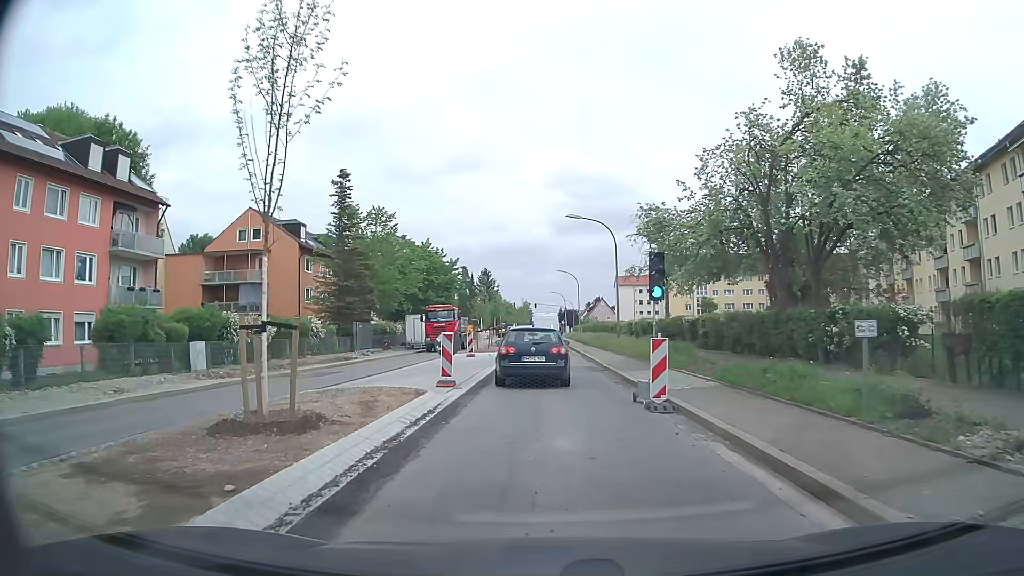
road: secondary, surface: asphalt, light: Day
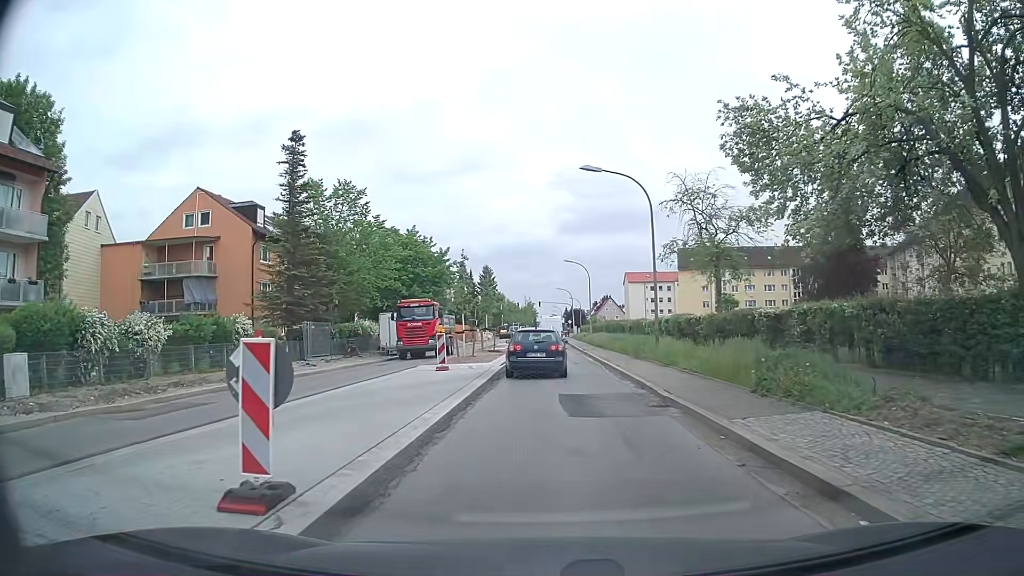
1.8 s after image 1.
(+0.2, +11.1) m; 0°
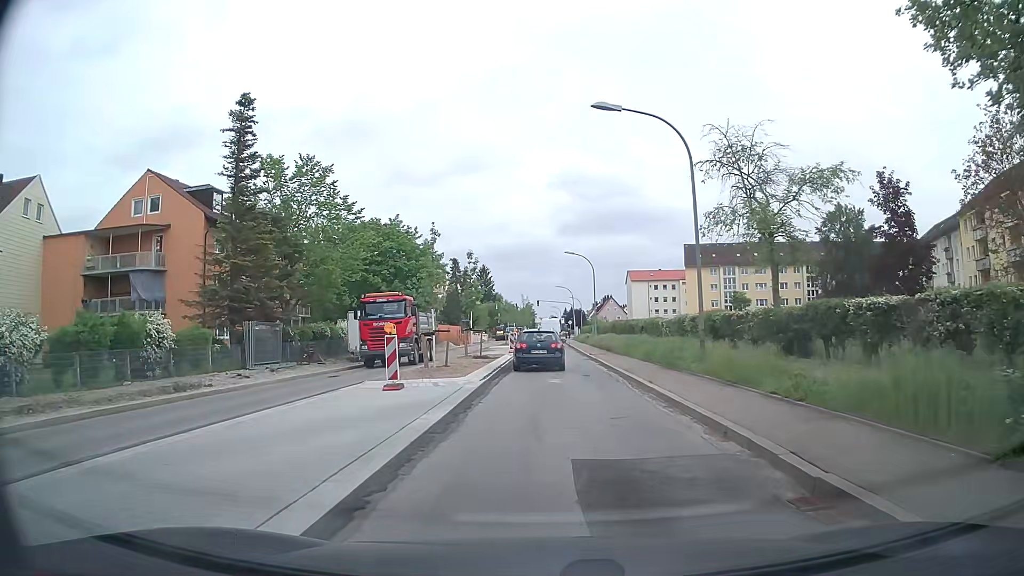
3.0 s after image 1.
(0.0, +7.5) m; 0°
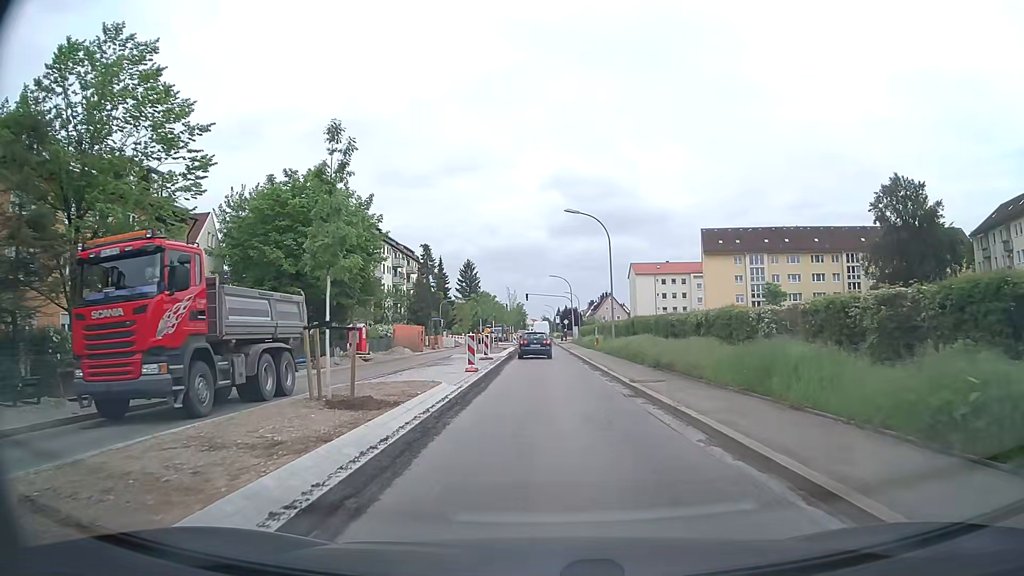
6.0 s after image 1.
(+0.2, +20.1) m; +1°
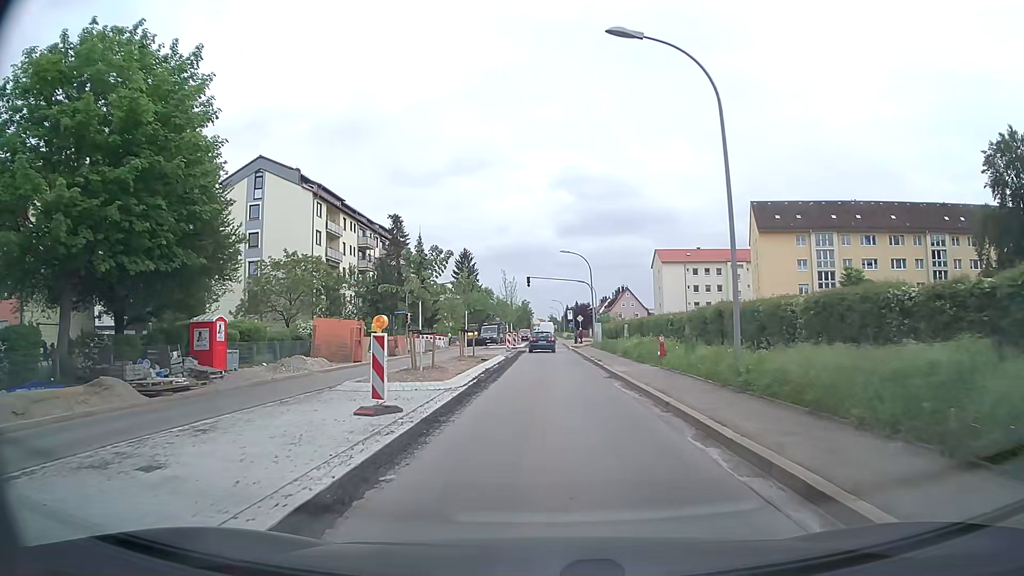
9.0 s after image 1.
(-0.2, +23.0) m; 0°
(0, +10) (0, +20) (0, +30) (0, +40) (0, +50) (0, +60) (0, +70) (0, +80) (-1, +90) (-1, +100) m
